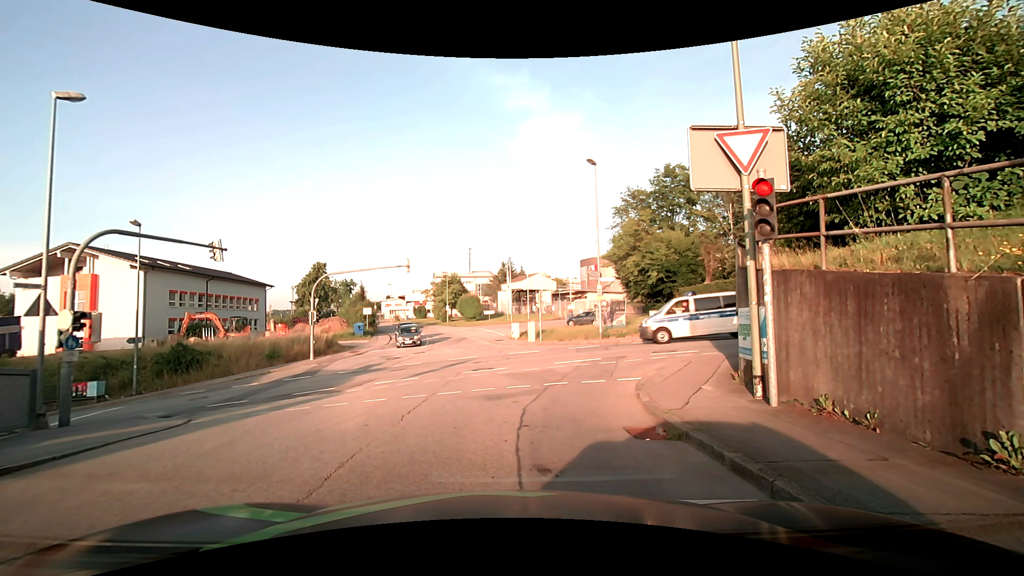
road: residential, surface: asphalt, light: Day
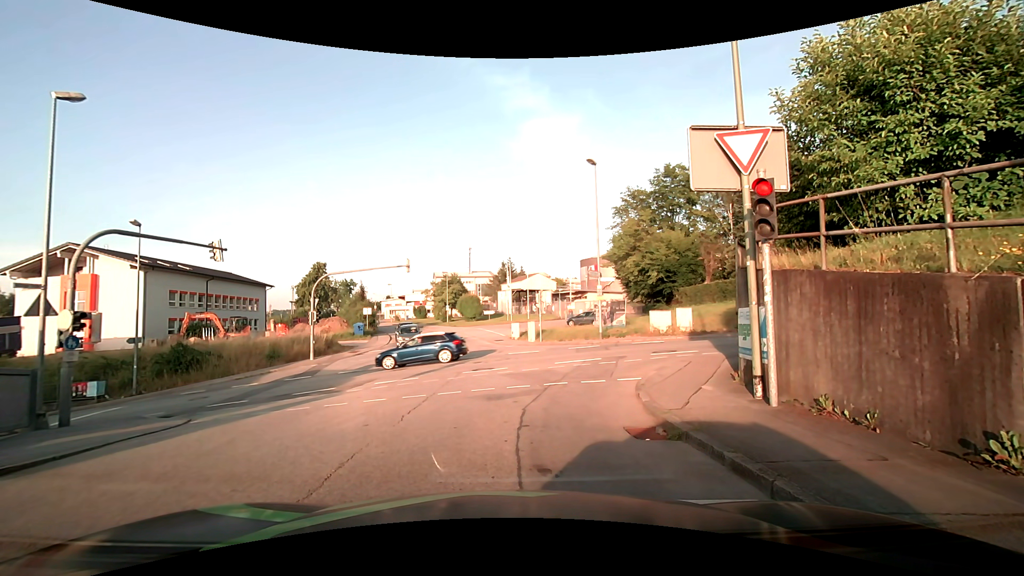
(0.0, 0.0) m; 0°
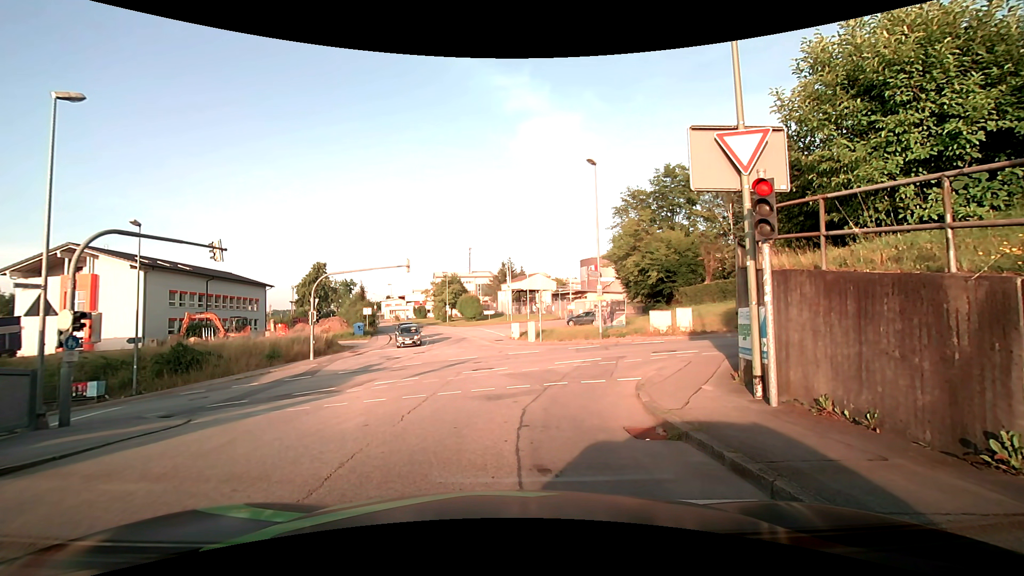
(0.0, 0.0) m; 0°
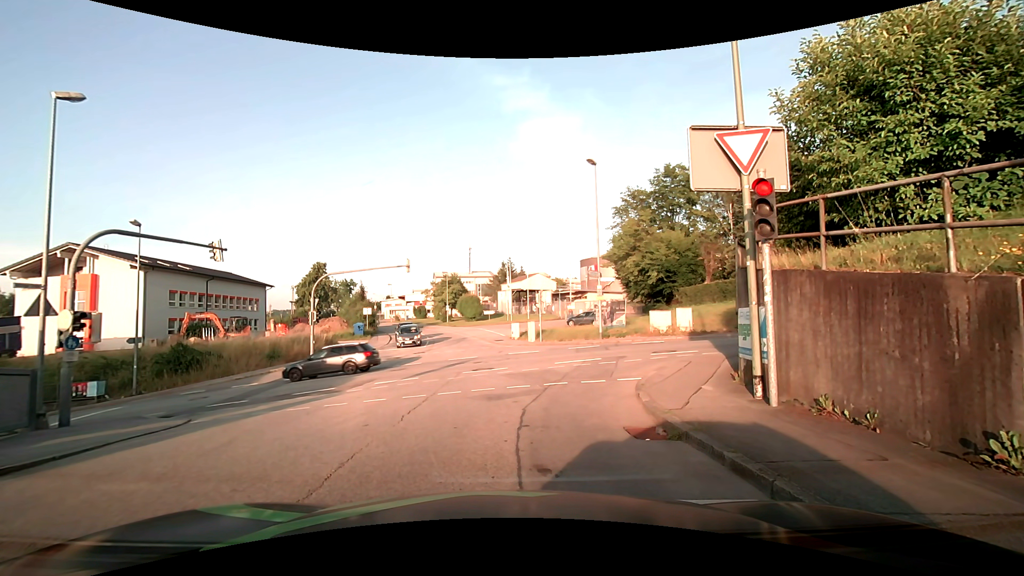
(0.0, 0.0) m; 0°
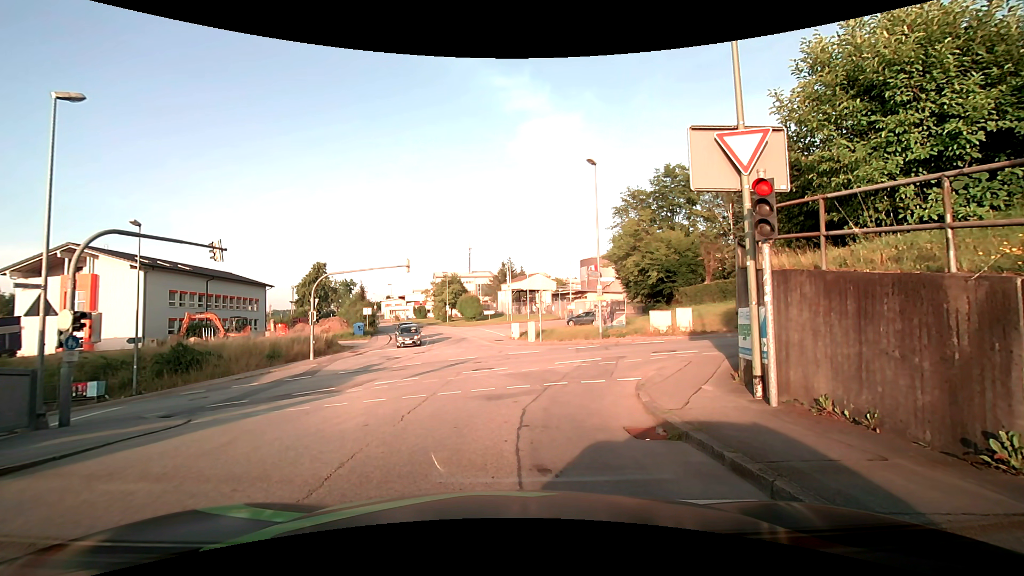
(0.0, 0.0) m; 0°
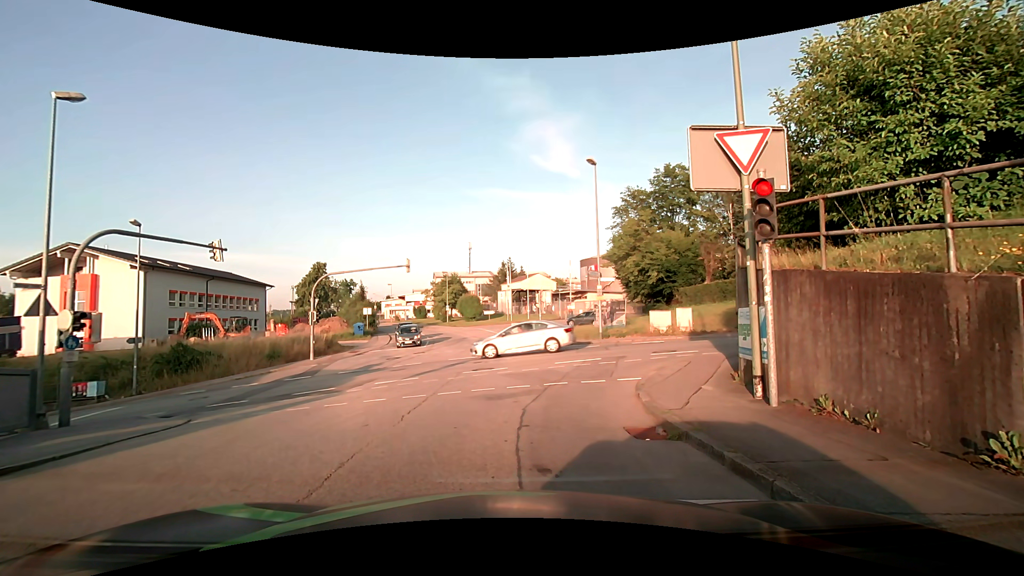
(0.0, 0.0) m; 0°
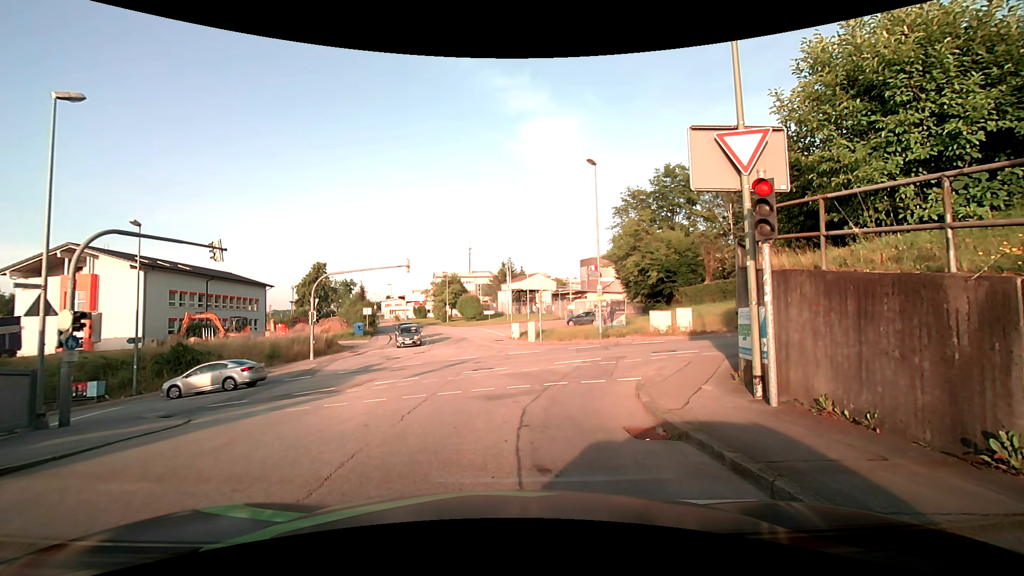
(0.0, 0.0) m; 0°
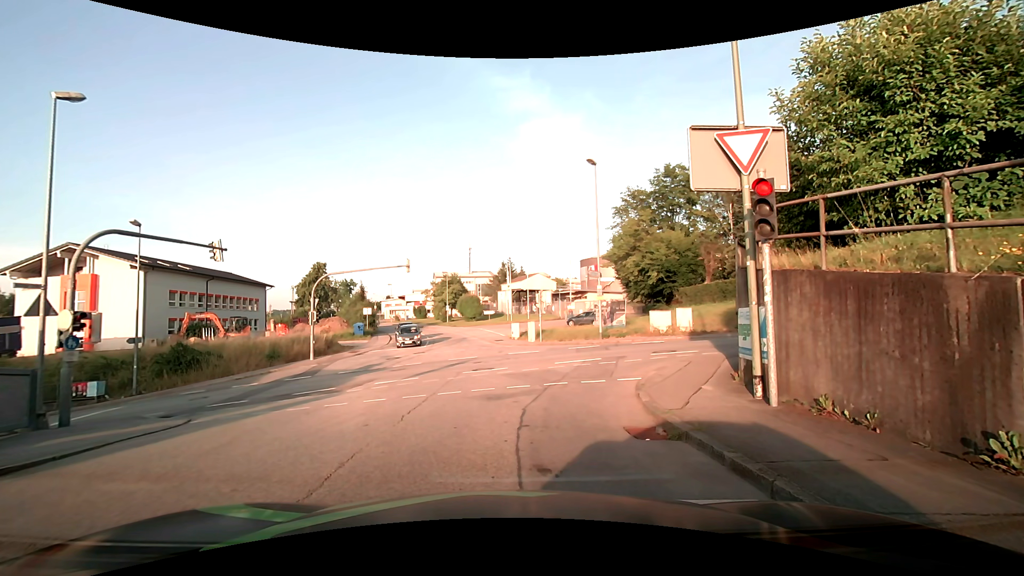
(0.0, 0.0) m; 0°
(0, +10) (0, +20) (-1, +30) (-2, +40) (-4, +50) (-6, +60) (-9, +69) (-12, +79) (-16, +88) (-20, +97) m
